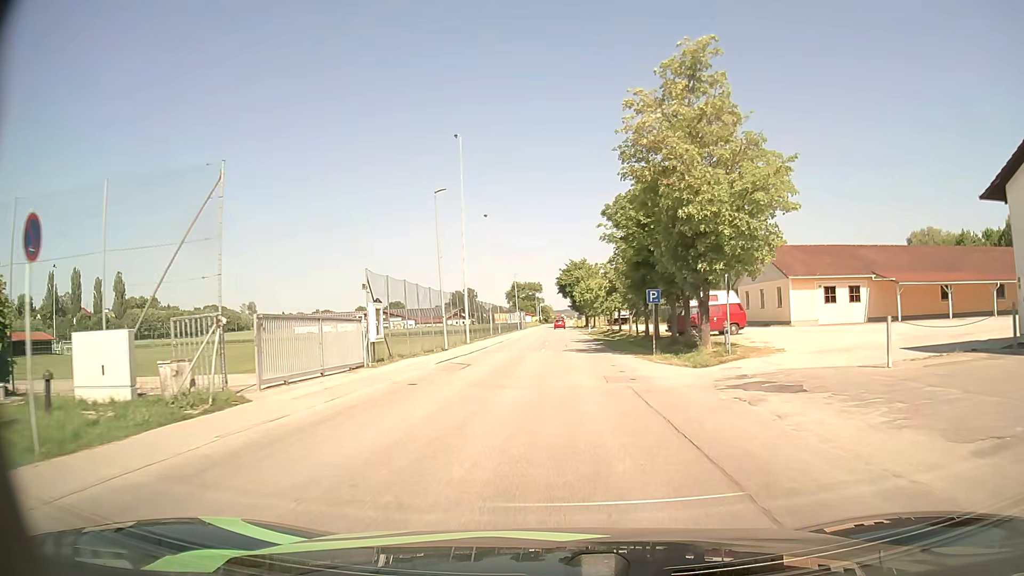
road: tertiary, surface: asphalt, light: Day
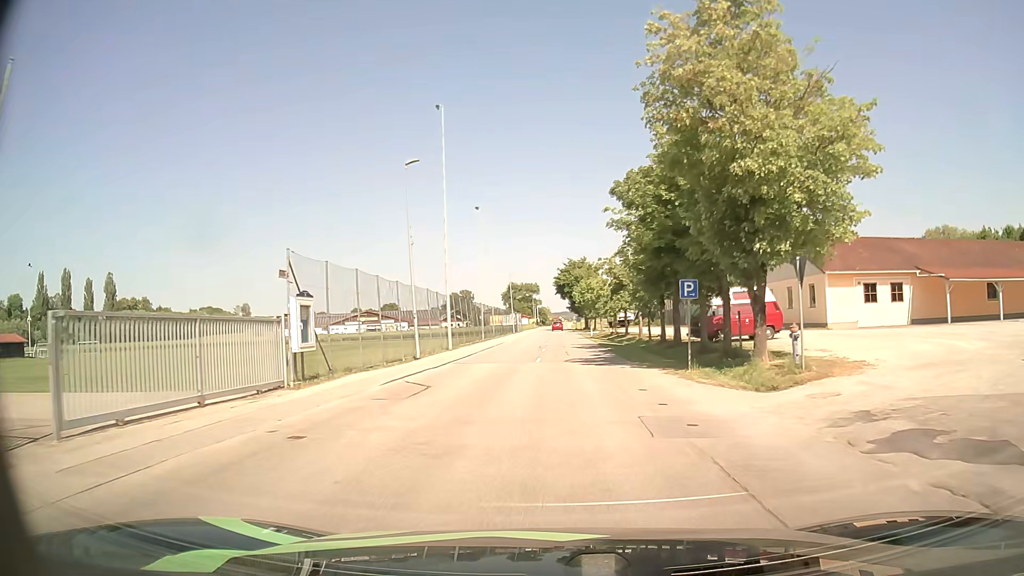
(0.0, +6.7) m; 0°
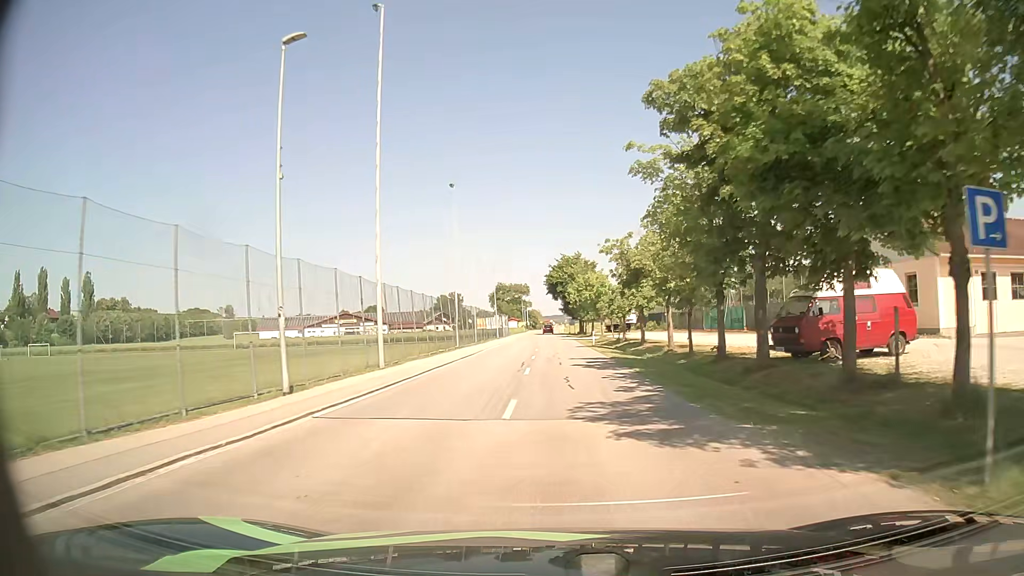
(+0.1, +13.3) m; 0°
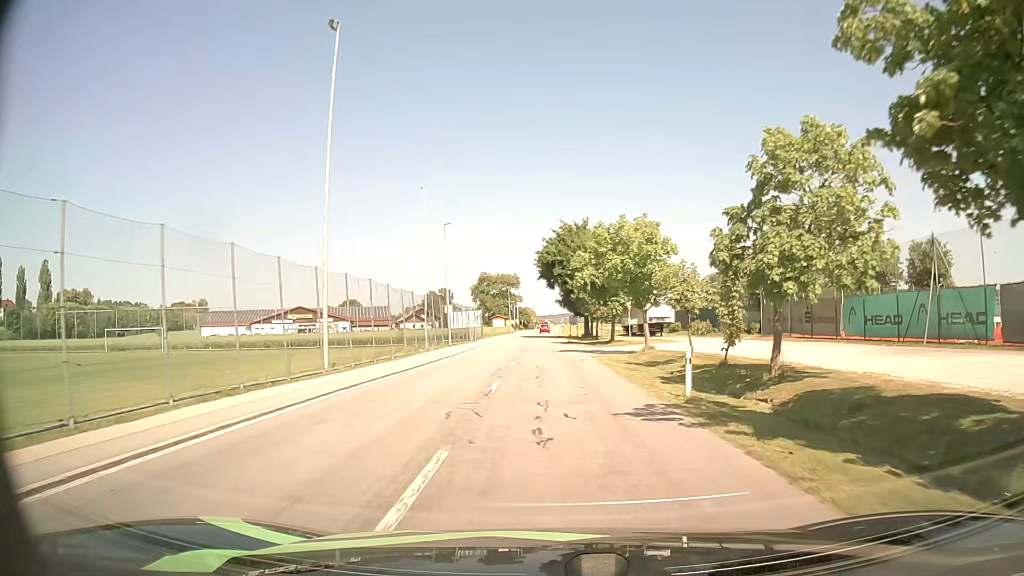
(+0.4, +32.8) m; +1°
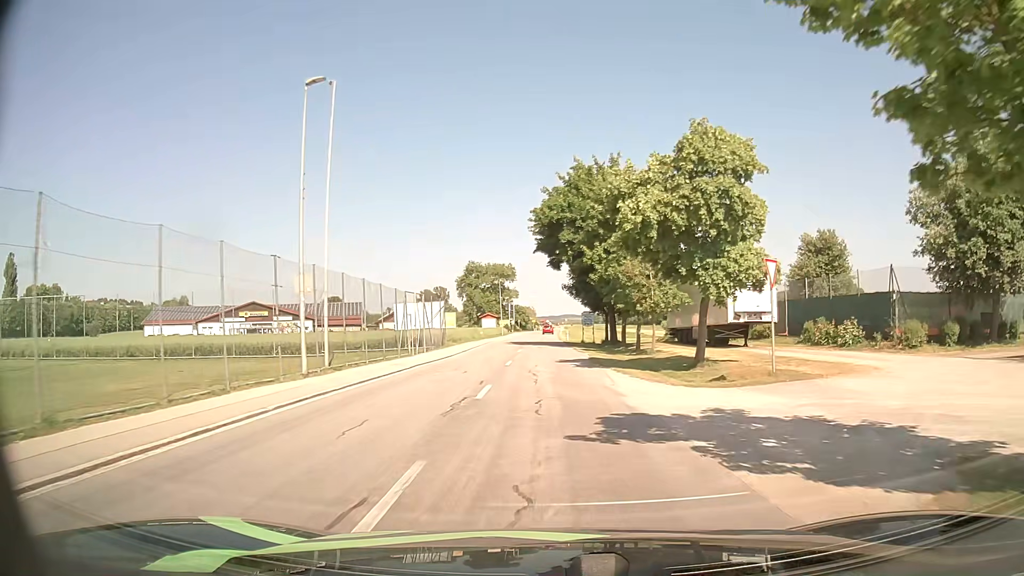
(-0.2, +27.6) m; 0°
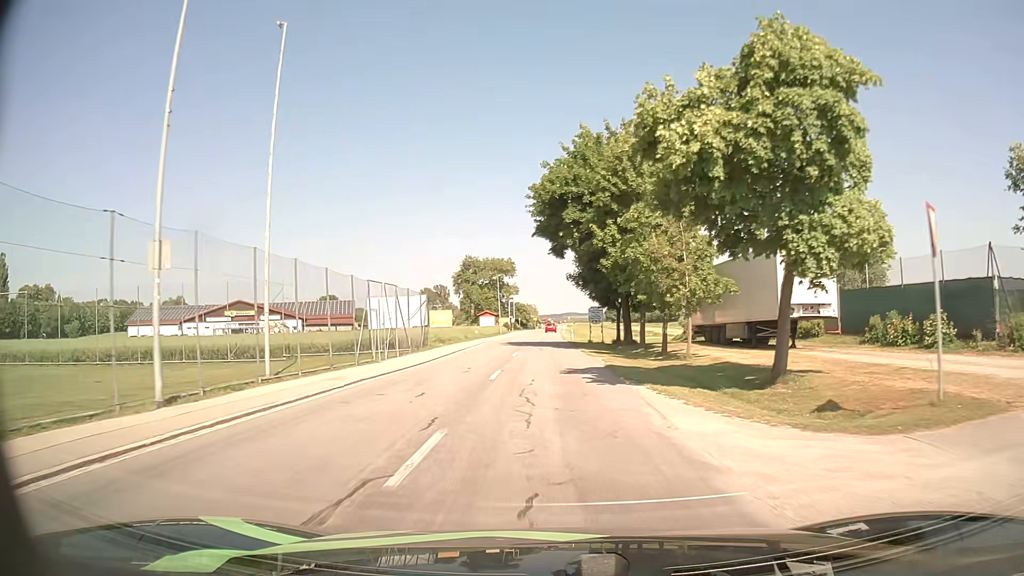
(0.0, +7.4) m; 0°
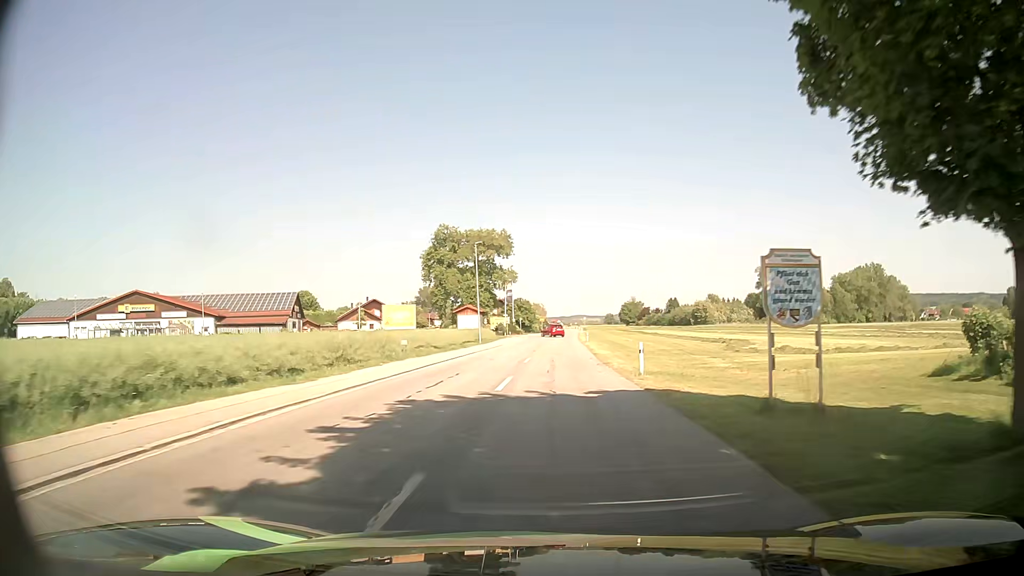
(-0.4, +38.9) m; -1°
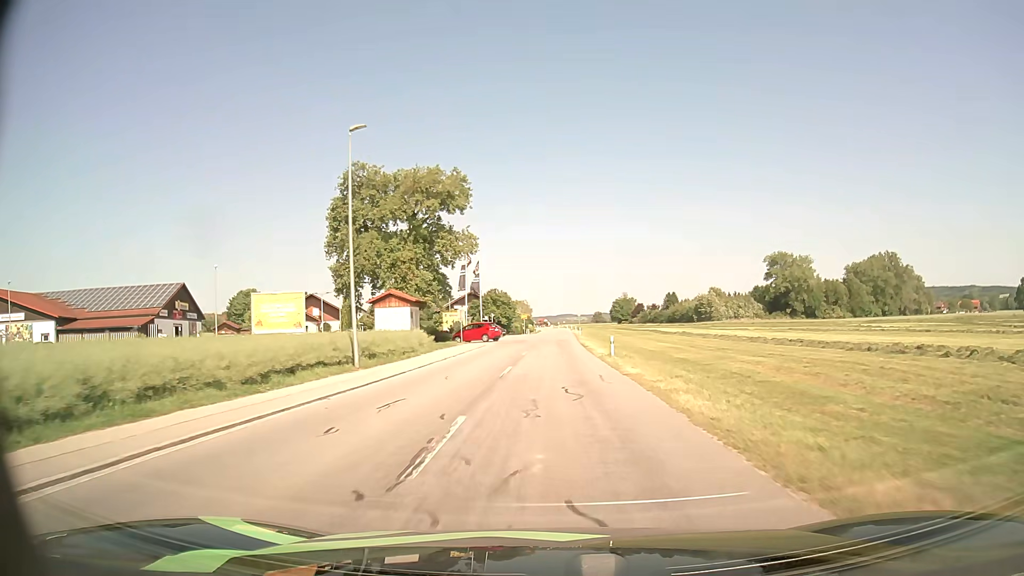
(+0.5, +32.3) m; +2°
(0, +10) (0, +20) (0, +30) (0, +40) (0, +50) (+1, +60) (+1, +70) (+1, +80) (+1, +90) (+2, +100) m
